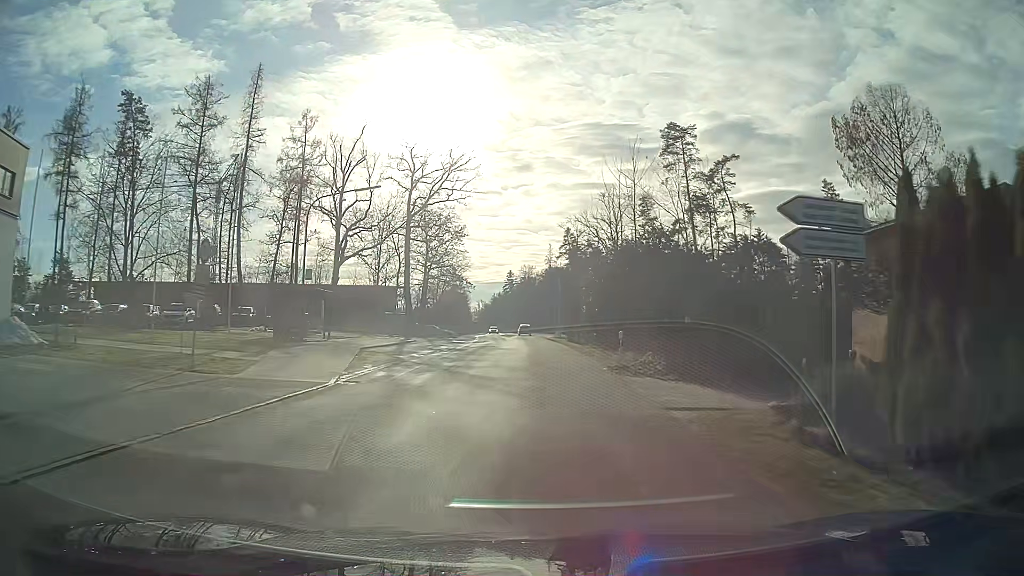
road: tertiary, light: Day
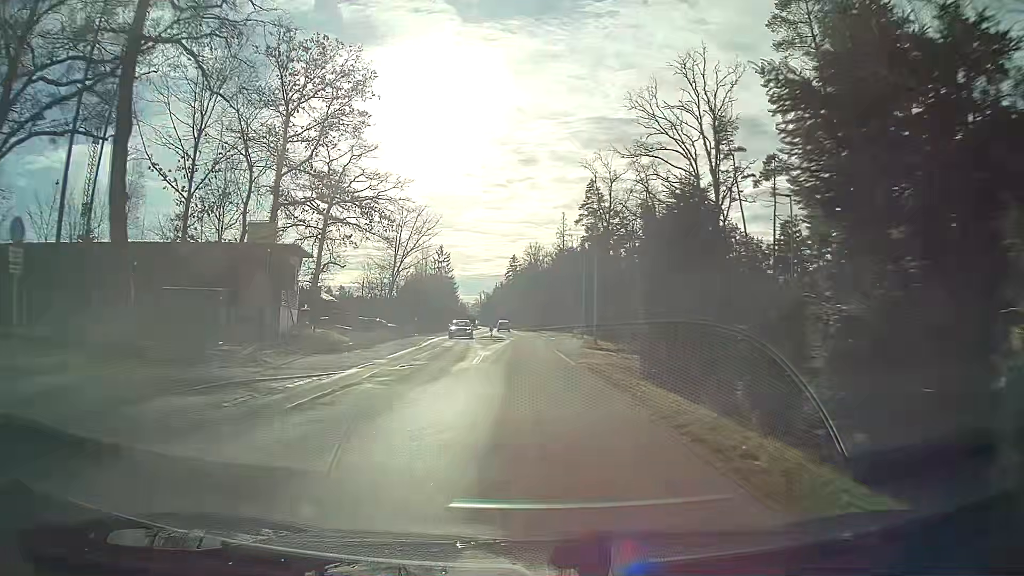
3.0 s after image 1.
(-0.1, +41.4) m; -1°
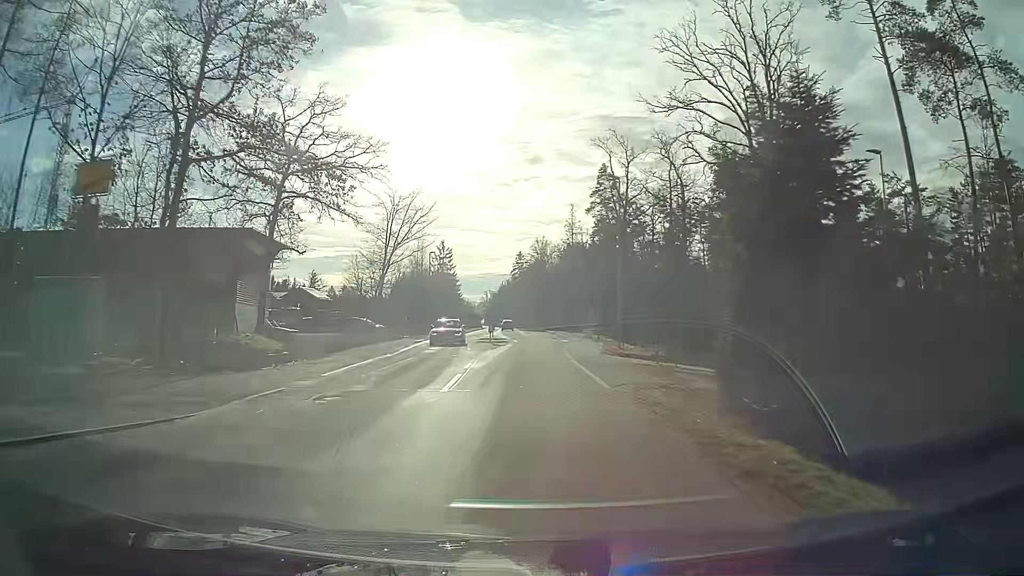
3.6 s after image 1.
(-0.1, +8.5) m; -1°
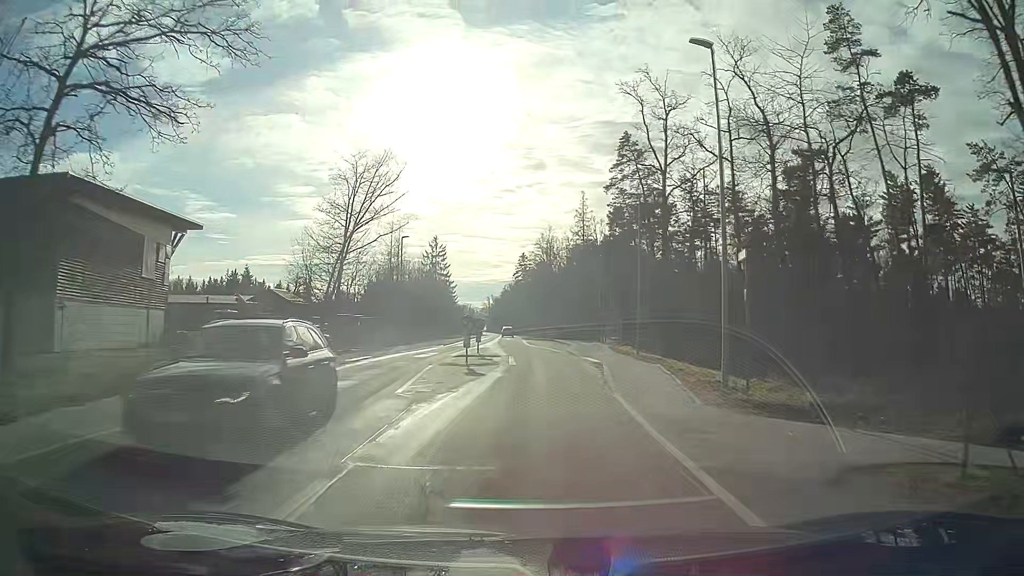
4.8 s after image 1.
(0.0, +17.0) m; +1°
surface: asphalt
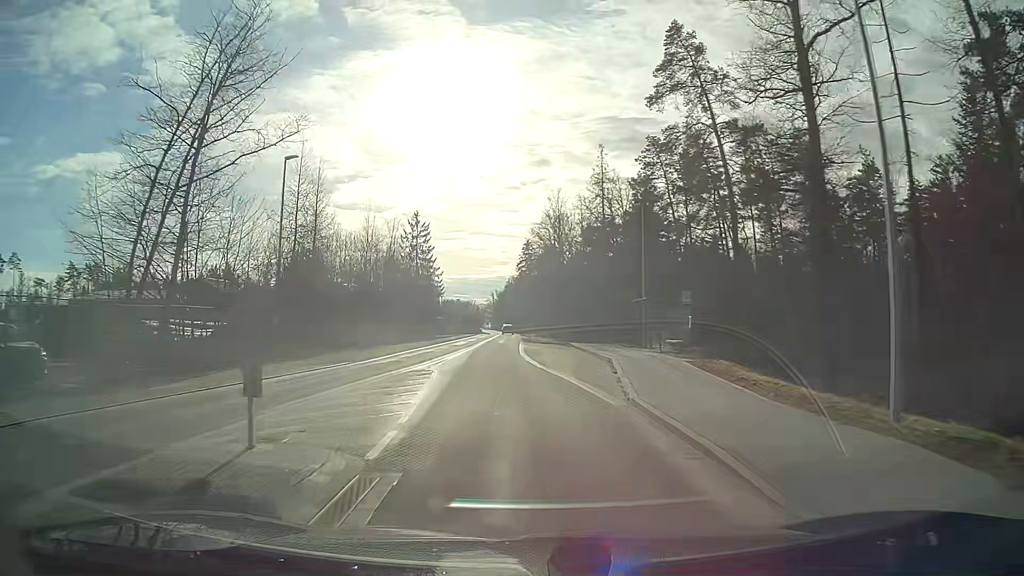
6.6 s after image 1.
(-0.1, +25.5) m; -3°
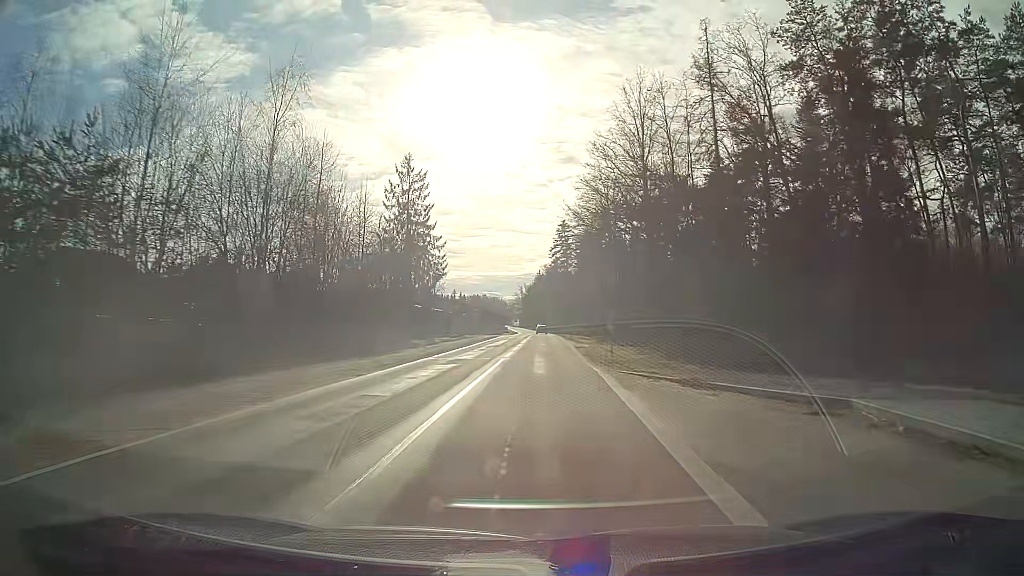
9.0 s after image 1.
(-1.0, +34.4) m; -1°
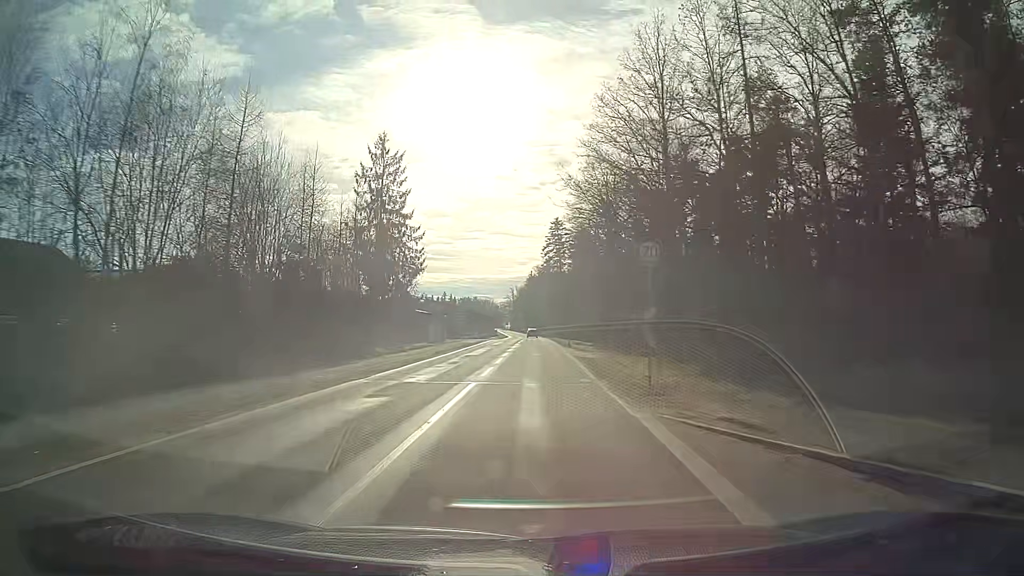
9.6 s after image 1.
(0.0, +8.9) m; 0°
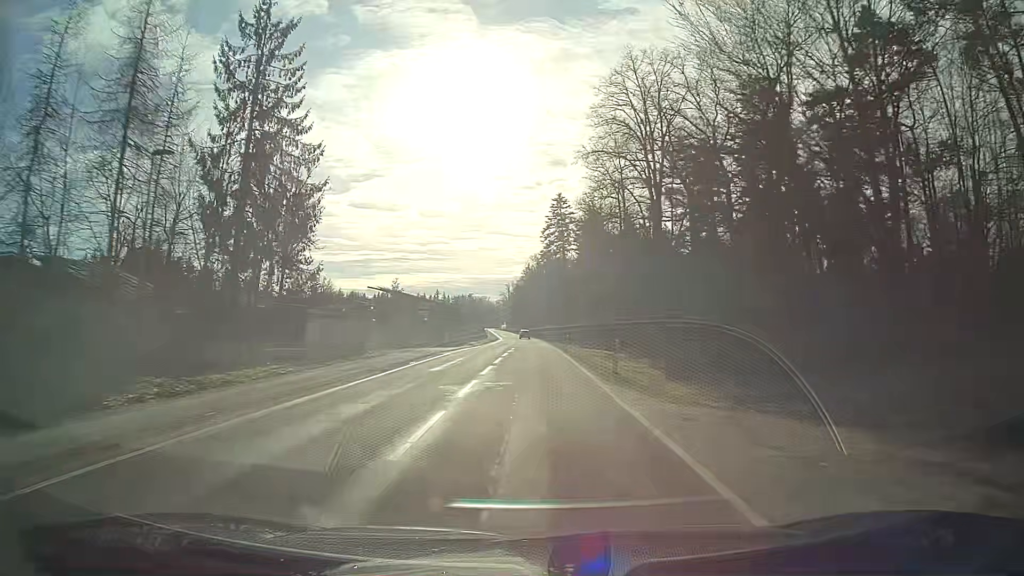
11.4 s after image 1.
(+0.1, +29.8) m; +1°
